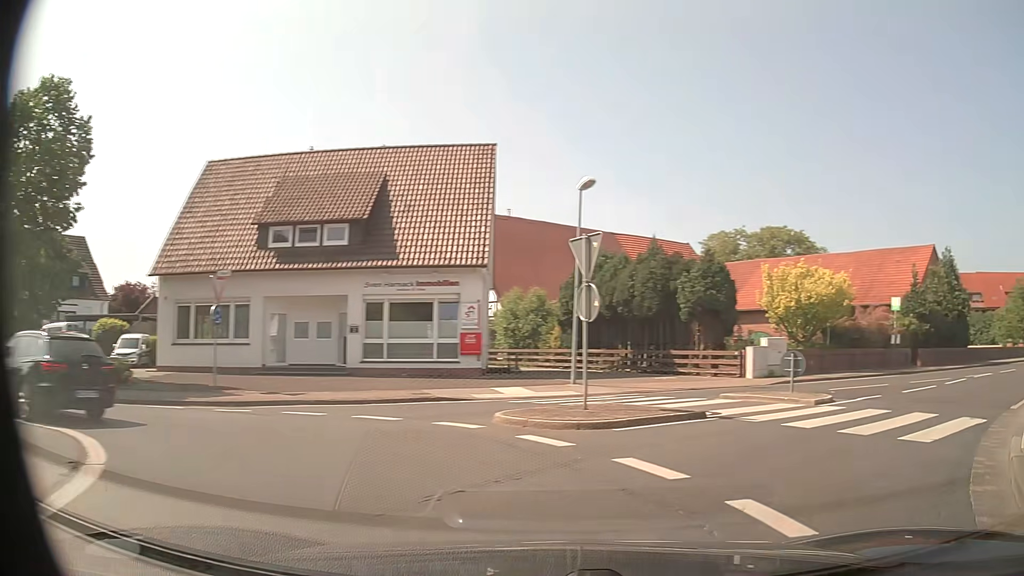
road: secondary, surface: asphalt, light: Day
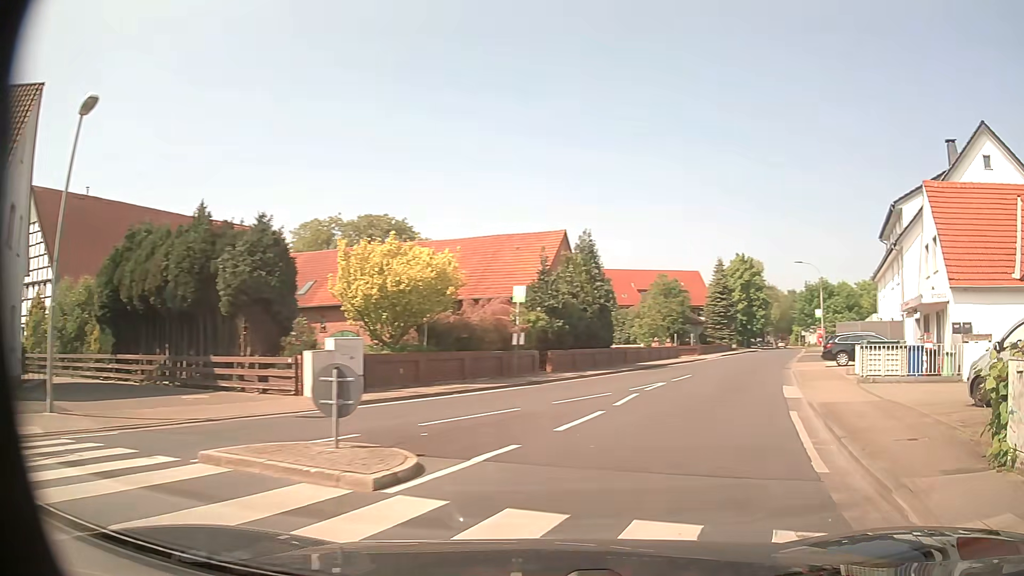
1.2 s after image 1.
(+2.5, +7.3) m; +35°
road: tertiary
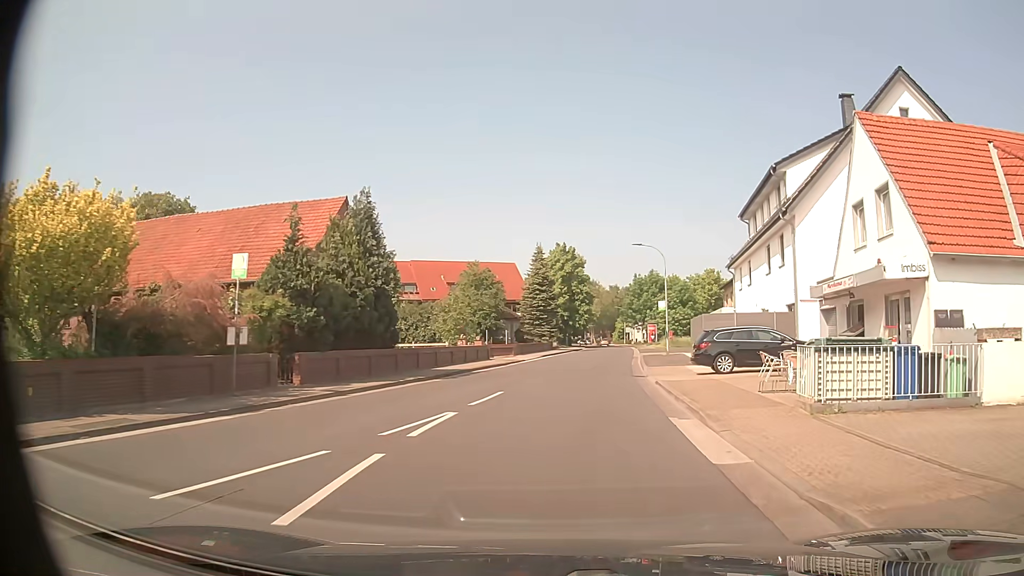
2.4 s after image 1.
(+1.7, +9.4) m; +15°
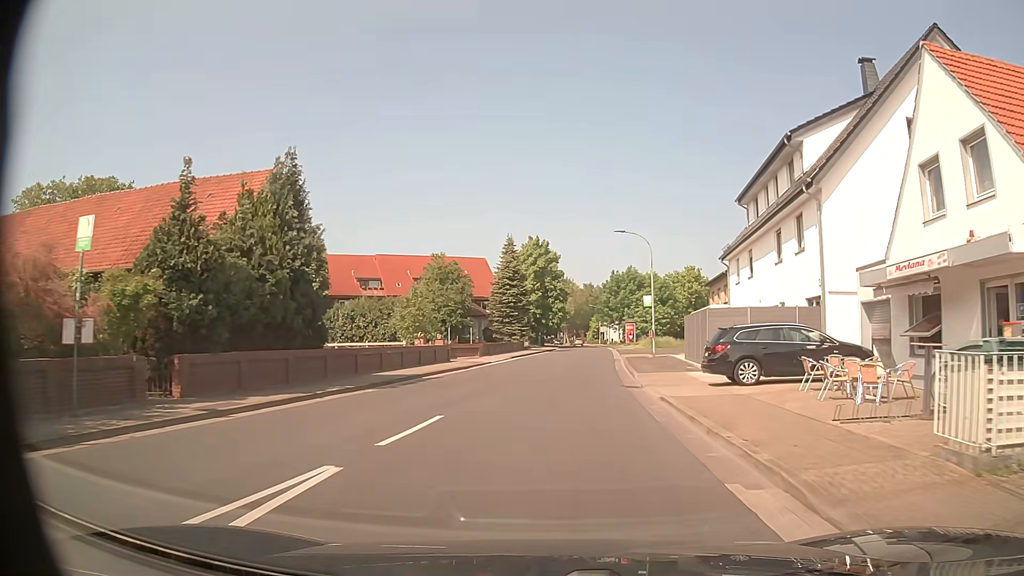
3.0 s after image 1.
(+0.2, +5.6) m; +3°
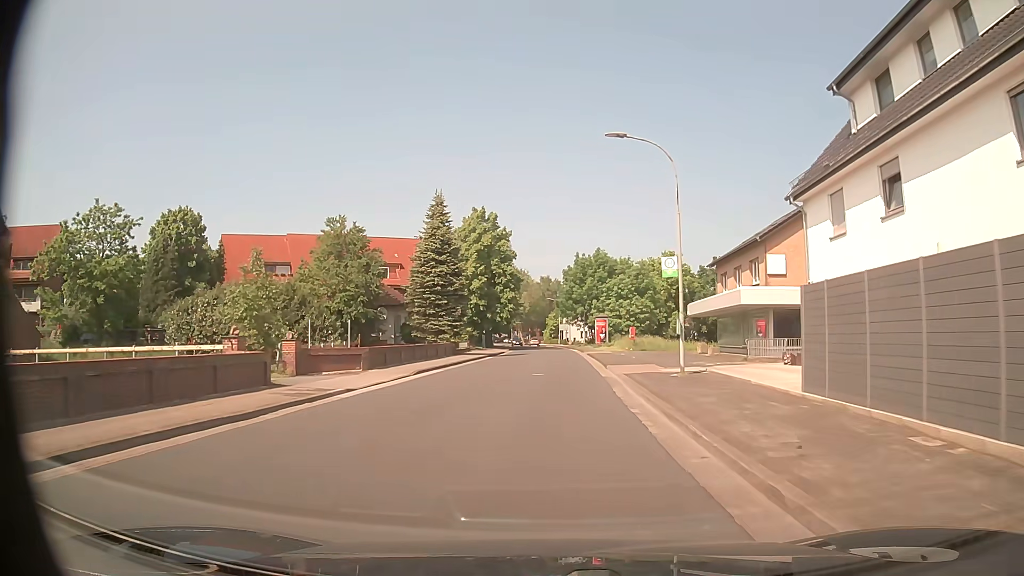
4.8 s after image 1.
(+0.8, +19.5) m; +4°
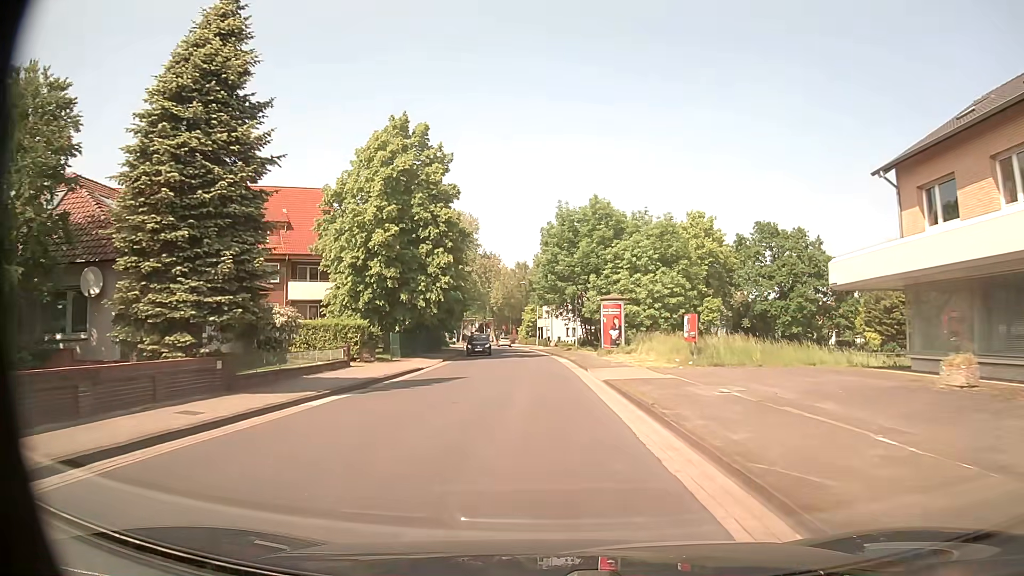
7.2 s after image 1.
(+0.8, +30.0) m; +2°
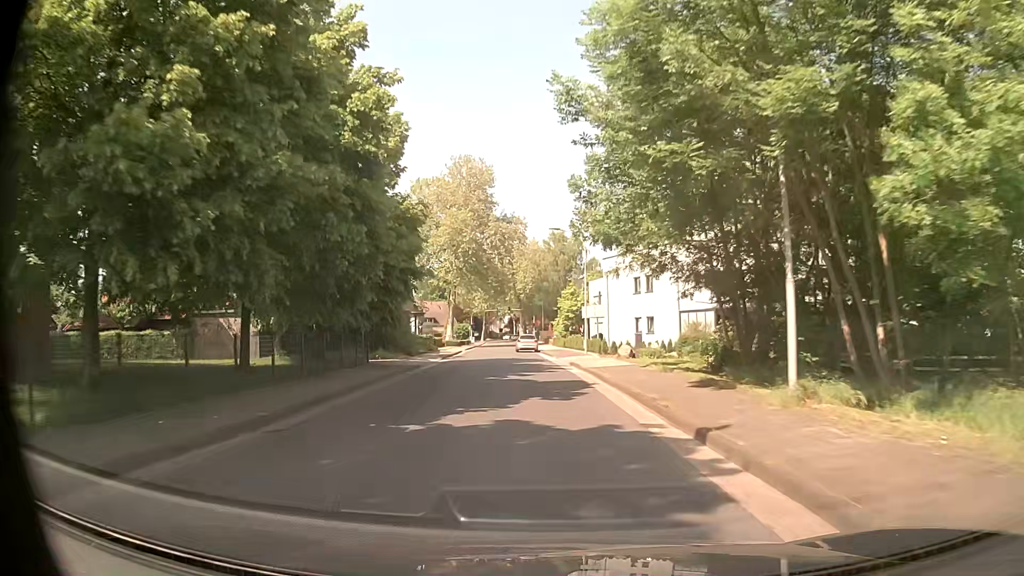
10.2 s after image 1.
(-0.9, +38.8) m; -3°
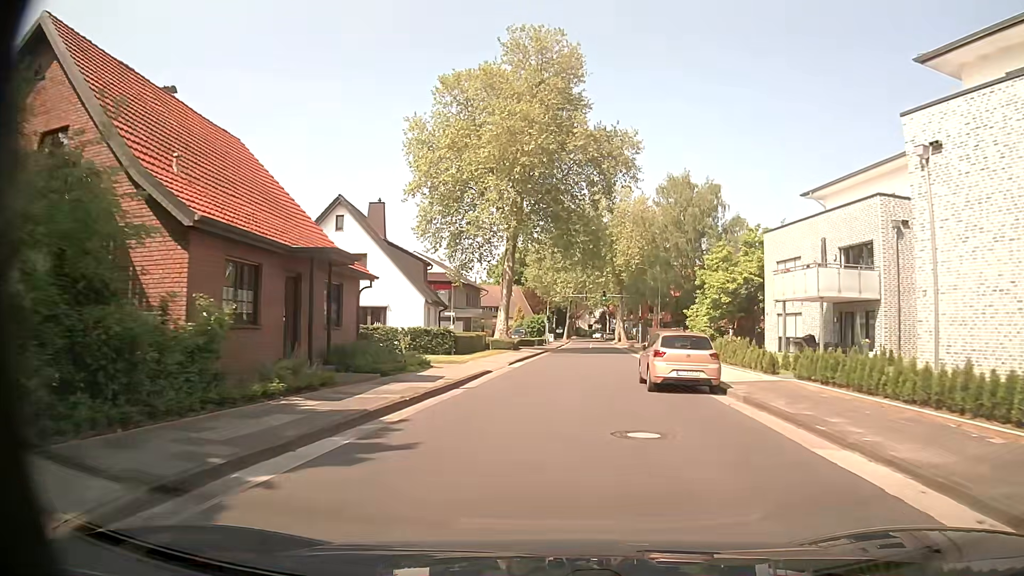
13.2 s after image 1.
(-2.8, +37.5) m; -8°
(0, +10) (+1, +20) (+2, +30) (+3, +40) (+4, +50) (+5, +60) (+6, +70) (+7, +80) (+8, +90) (+8, +100) m
